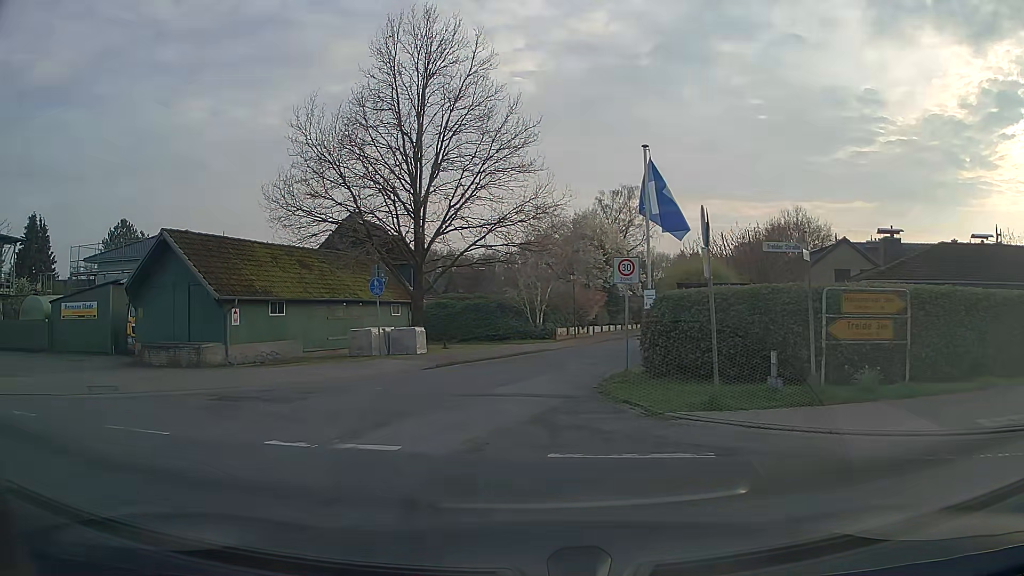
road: residential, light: Day
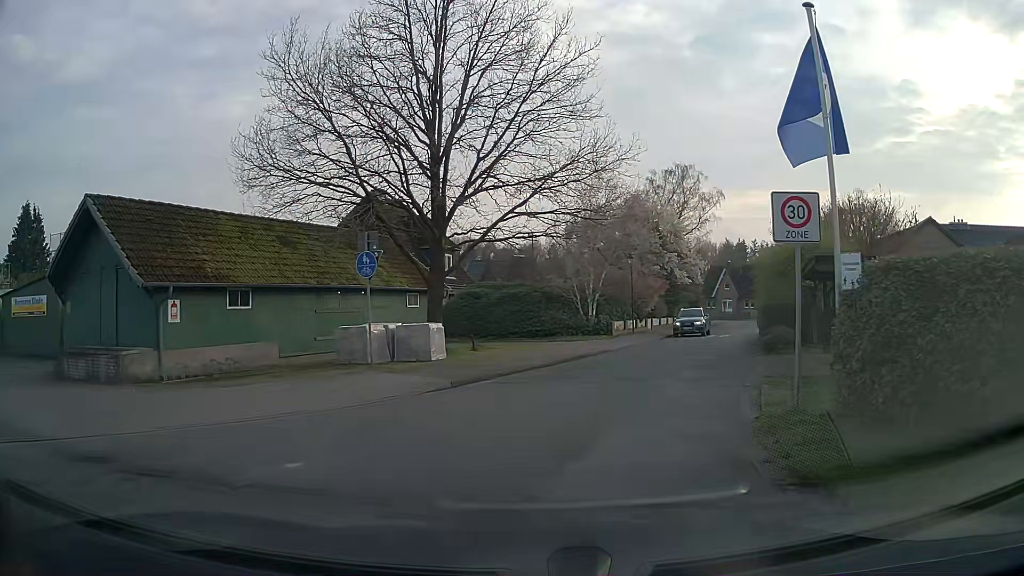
(-0.4, +7.6) m; -3°
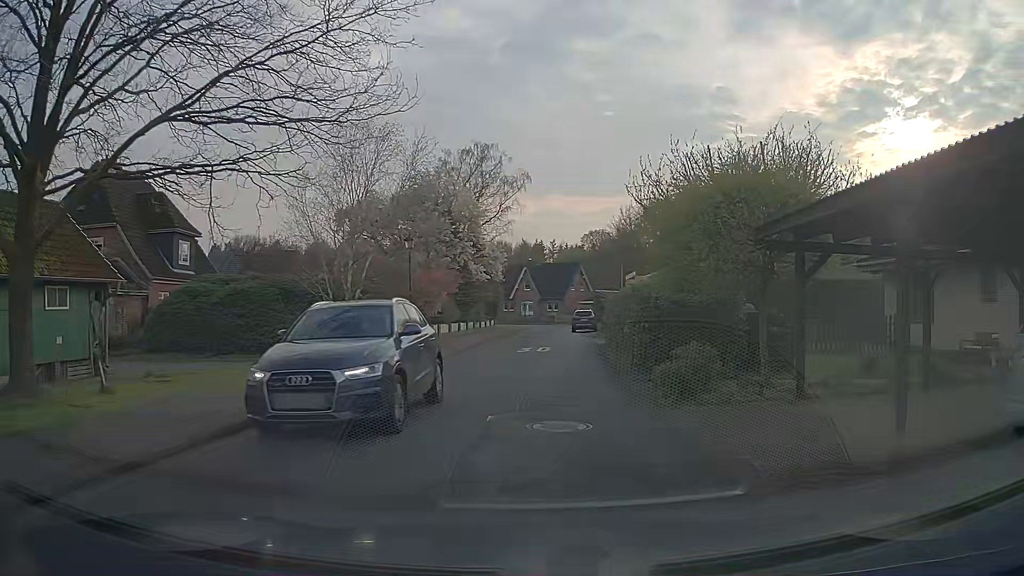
(+1.5, +11.5) m; +16°
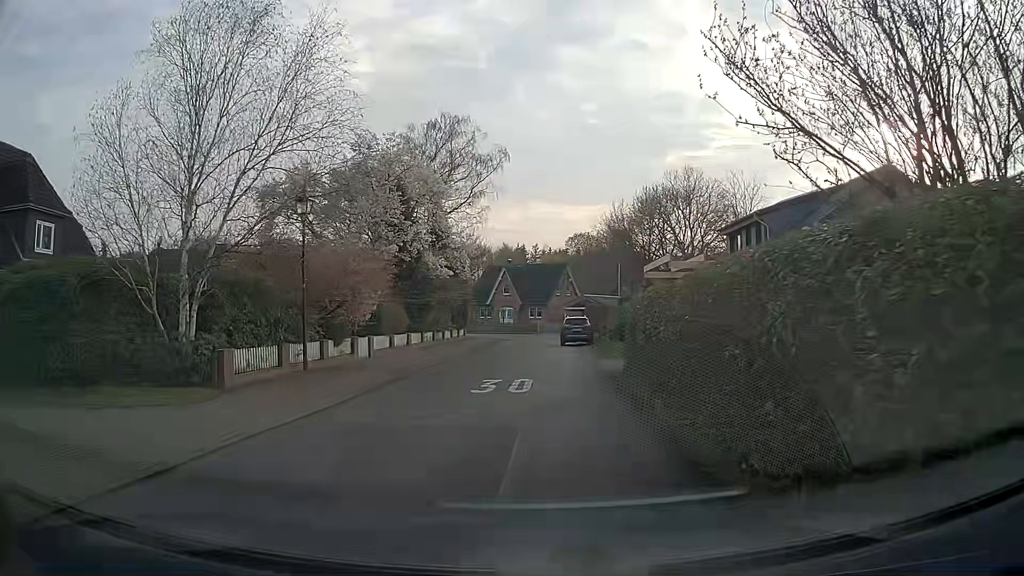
(+0.3, +11.5) m; +2°
